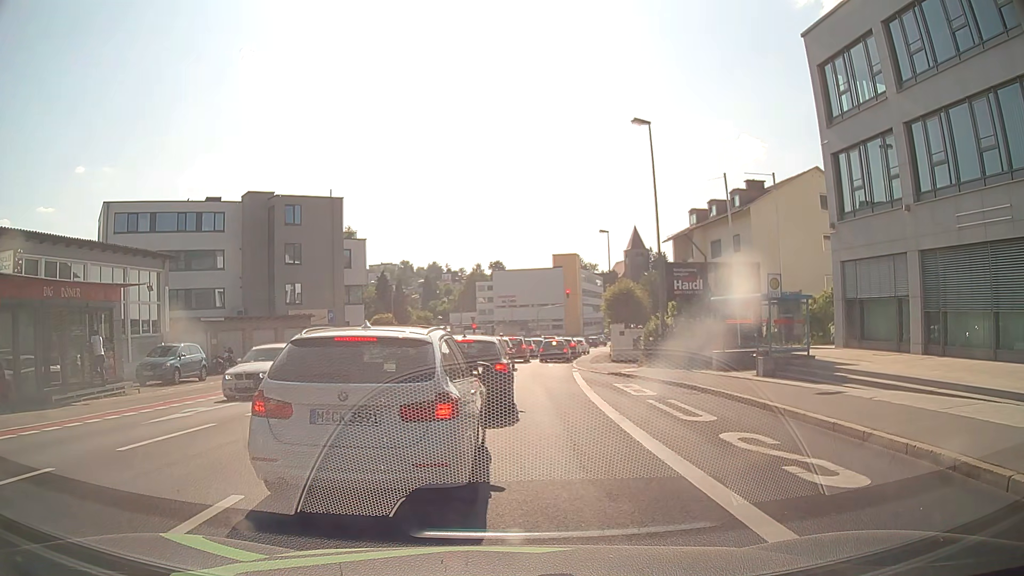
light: Day
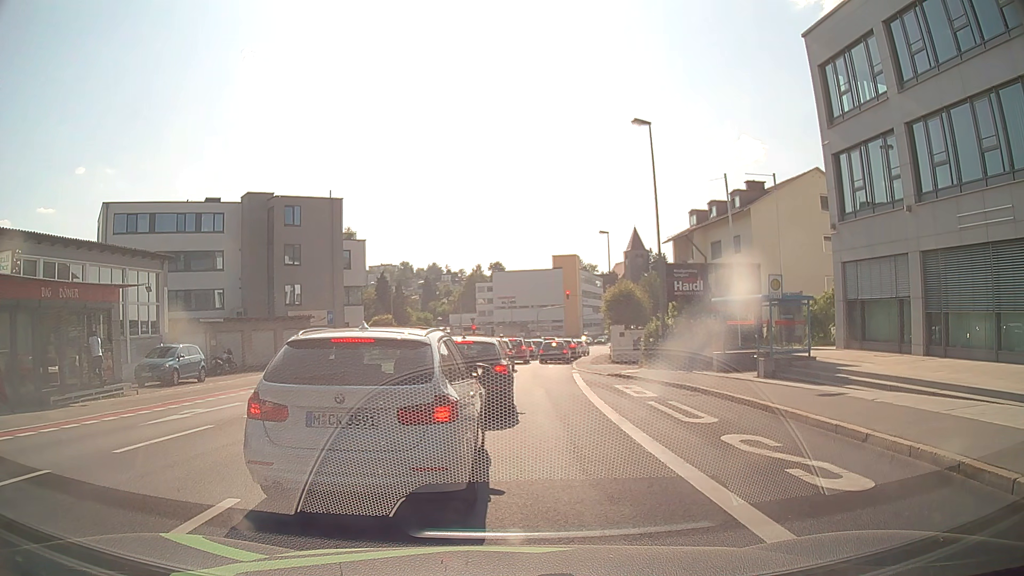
(0.0, +0.2) m; 0°
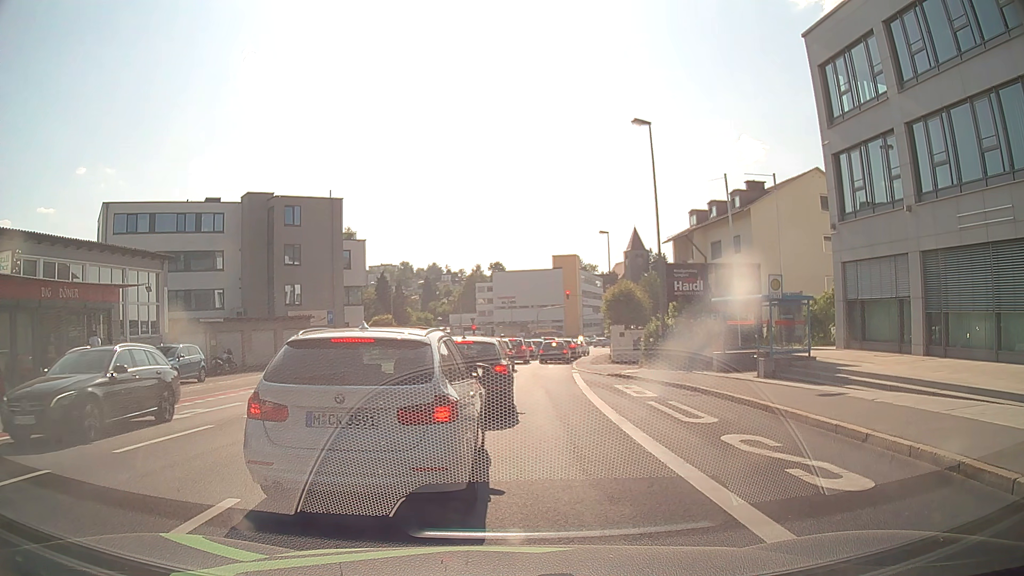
(0.0, 0.0) m; 0°
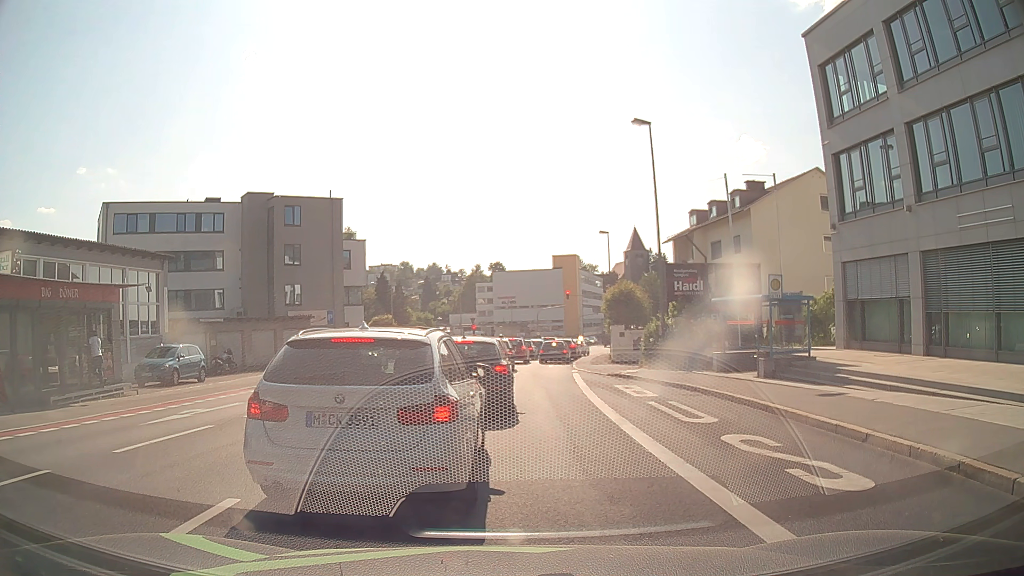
(0.0, 0.0) m; 0°
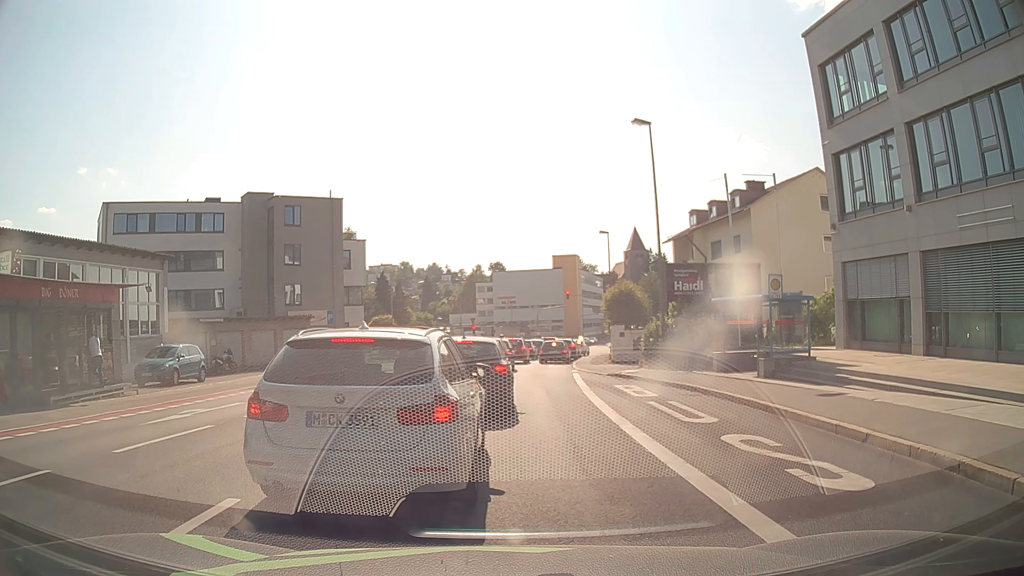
(0.0, 0.0) m; 0°
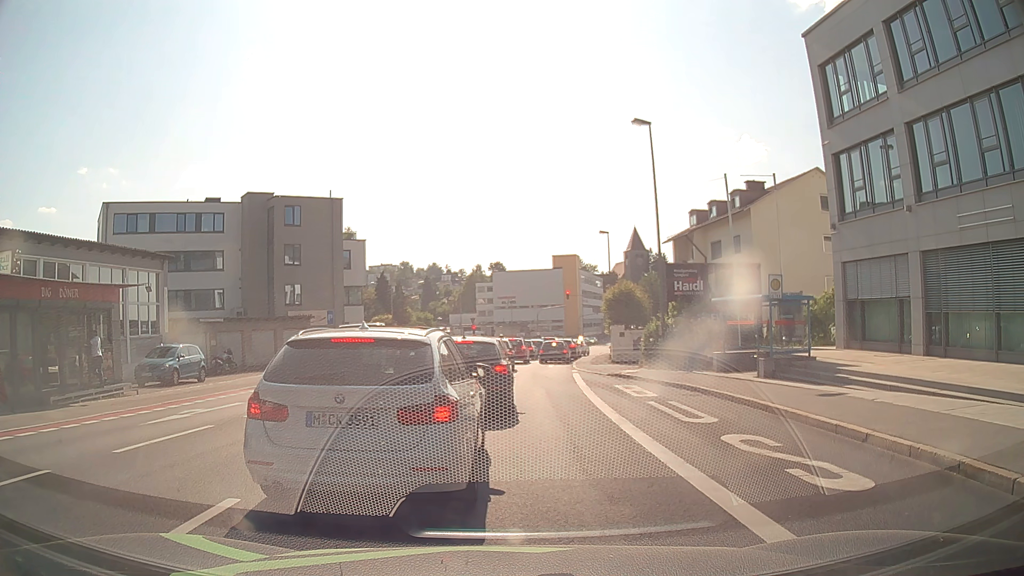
(0.0, 0.0) m; 0°
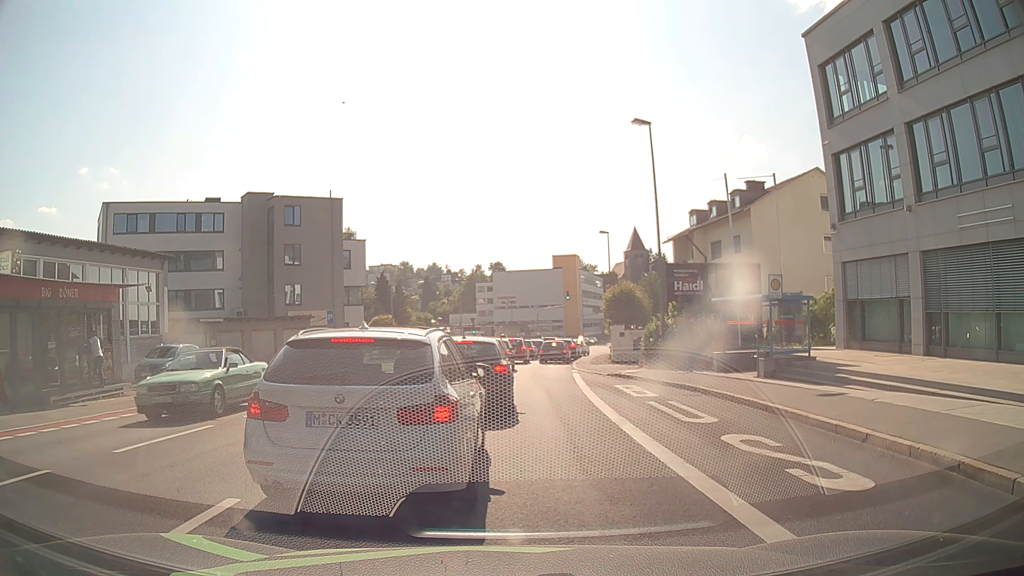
(0.0, 0.0) m; 0°
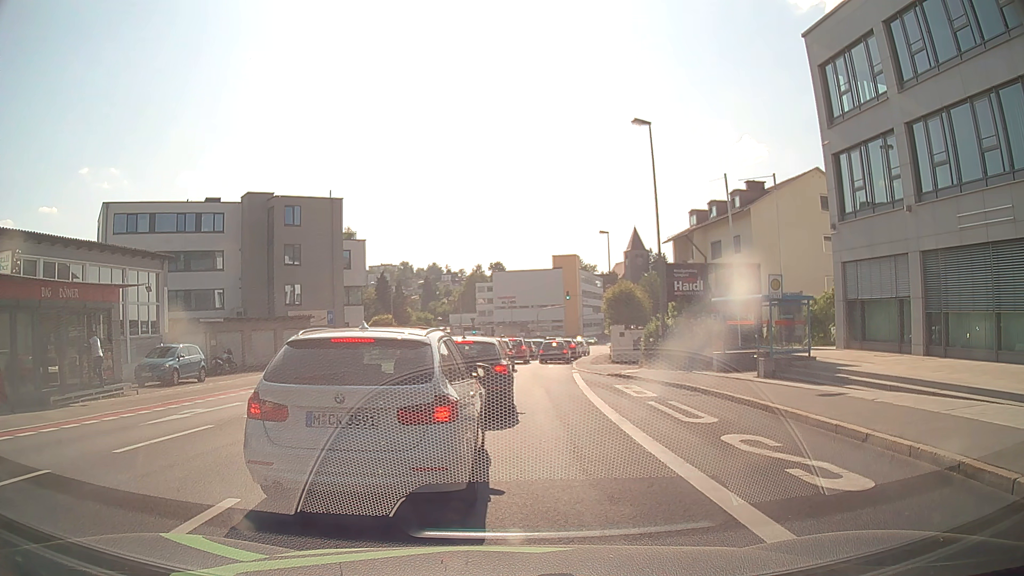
(0.0, 0.0) m; 0°
(0, +10) (+1, +20) (+1, +30) (+2, +40) (+4, +50) (+6, +60) (+8, +69) (+11, +79) (+15, +88) (+19, +97) m
